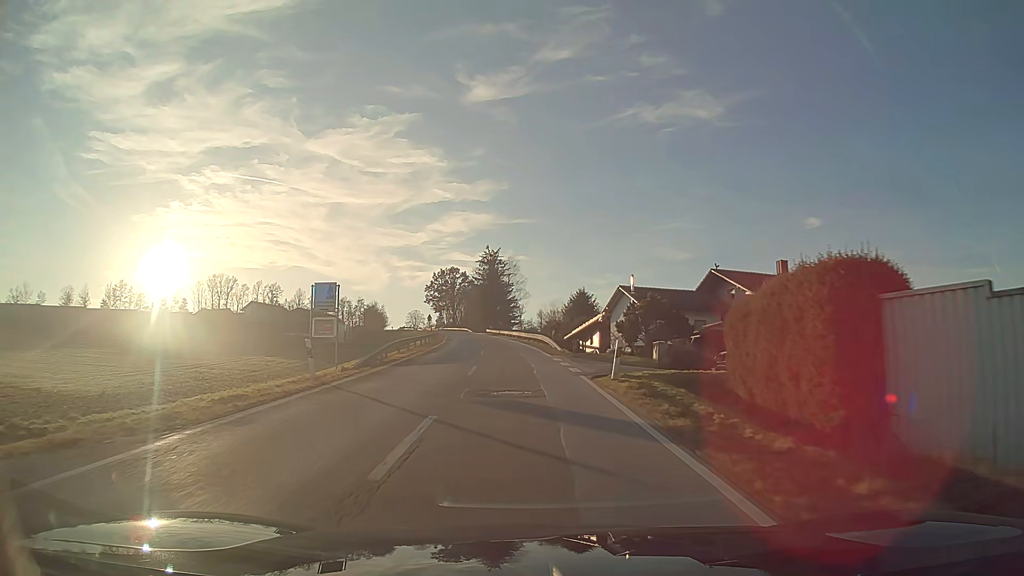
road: tertiary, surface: asphalt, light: Day
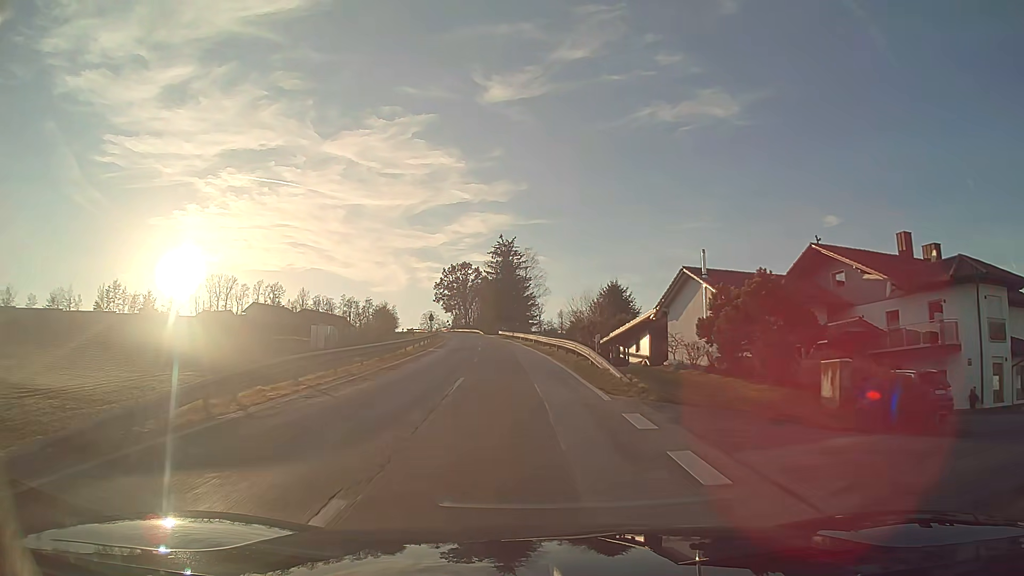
(-0.2, +17.0) m; -2°
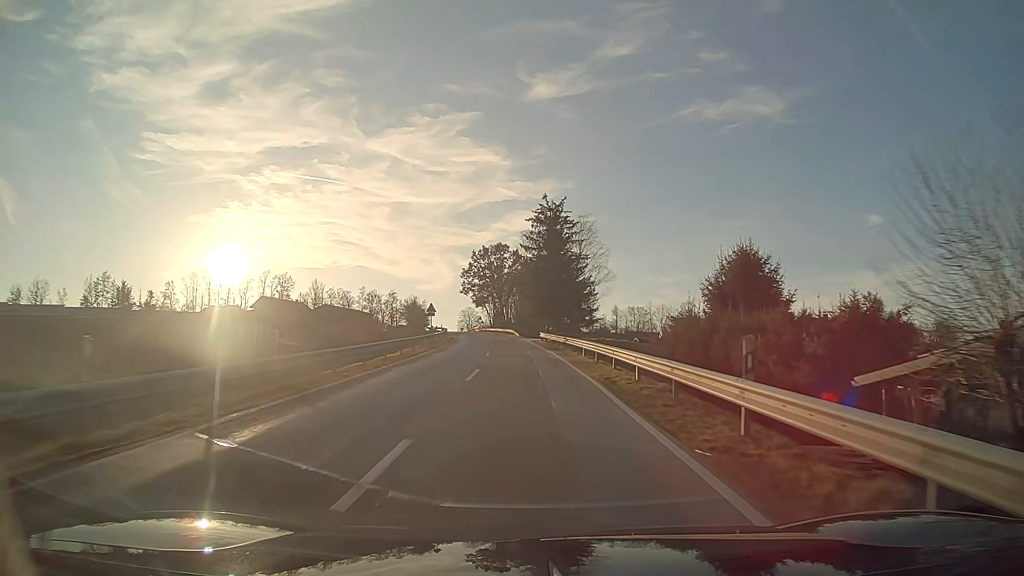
(-1.3, +34.1) m; -4°
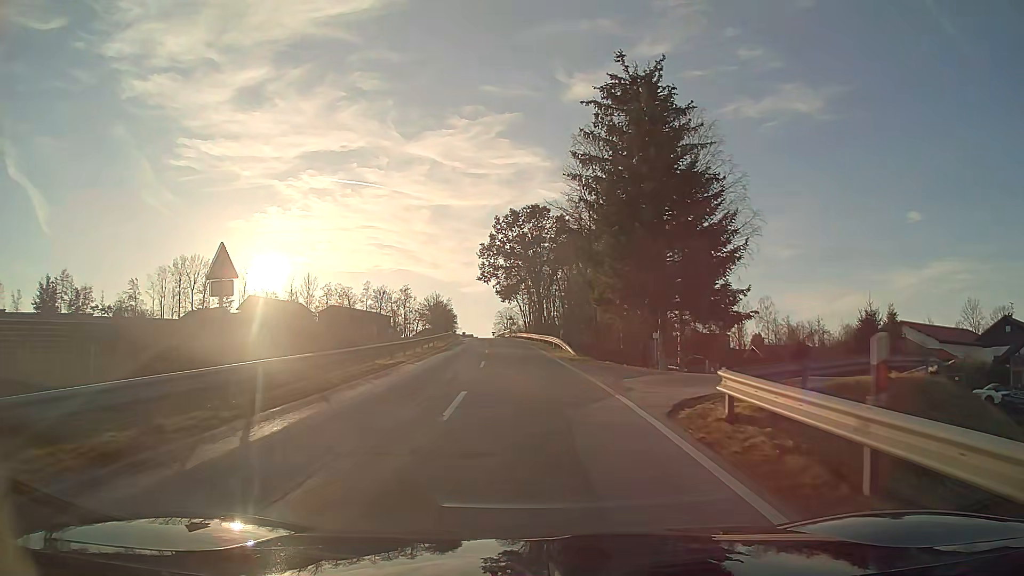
(-1.3, +43.1) m; -4°
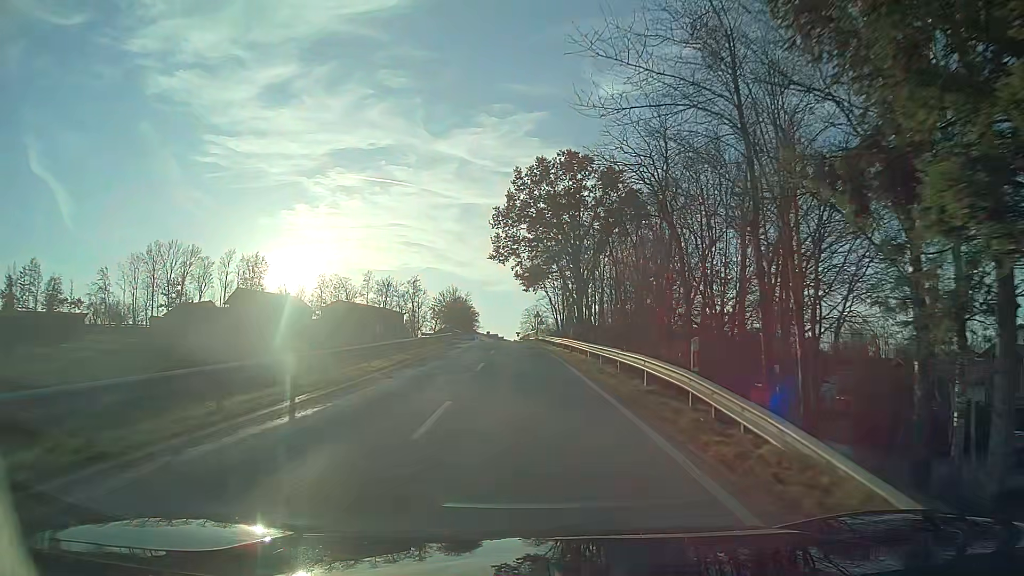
(-0.6, +26.0) m; -3°
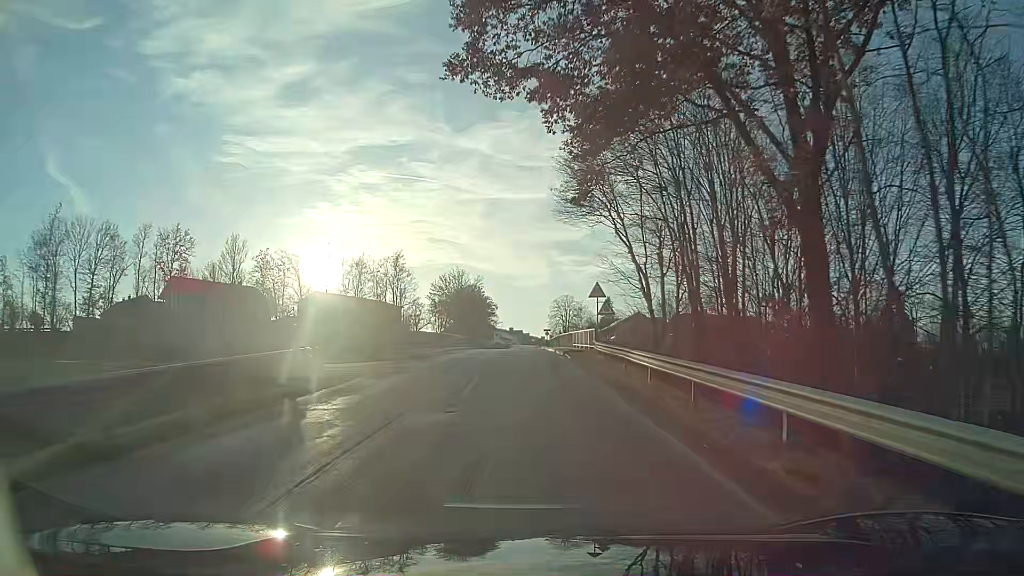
(-0.9, +44.3) m; -2°
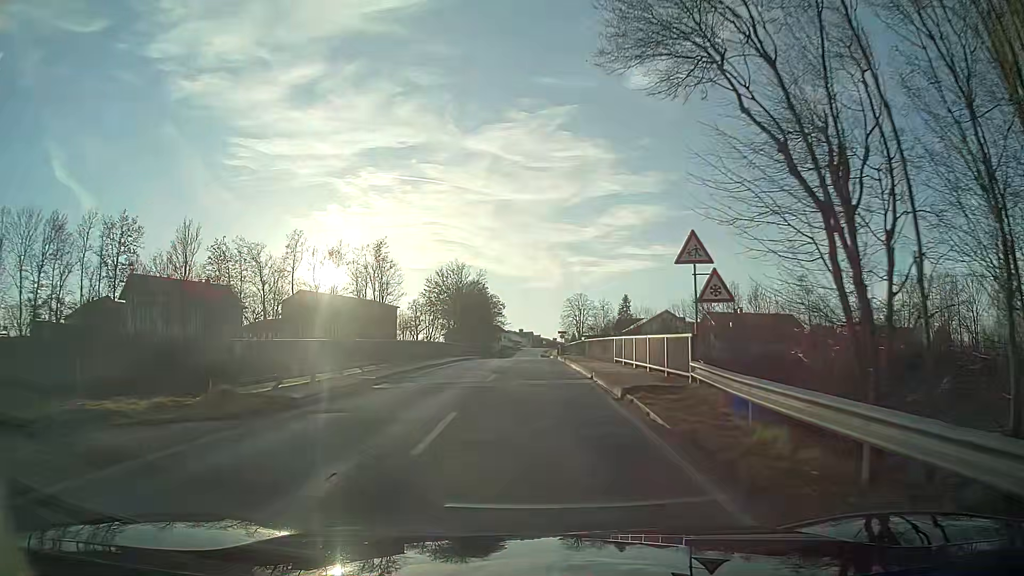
(-0.1, +17.9) m; -1°
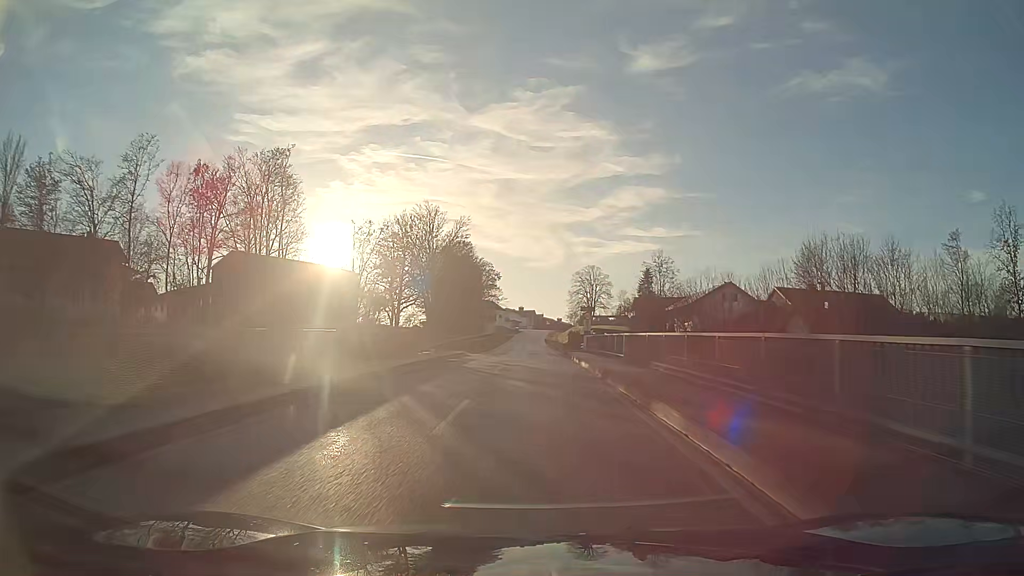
(-0.3, +35.4) m; 0°
